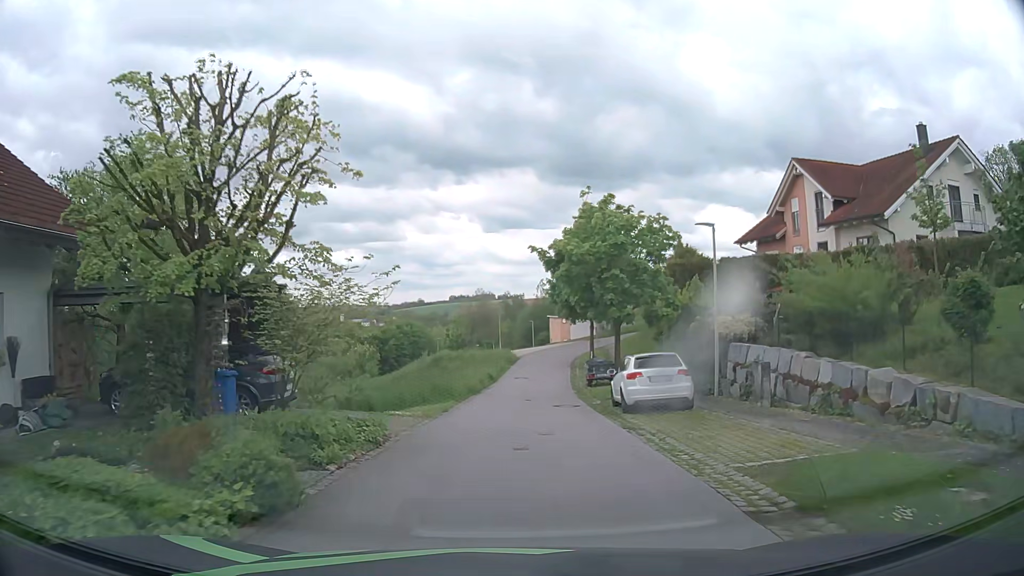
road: residential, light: Day
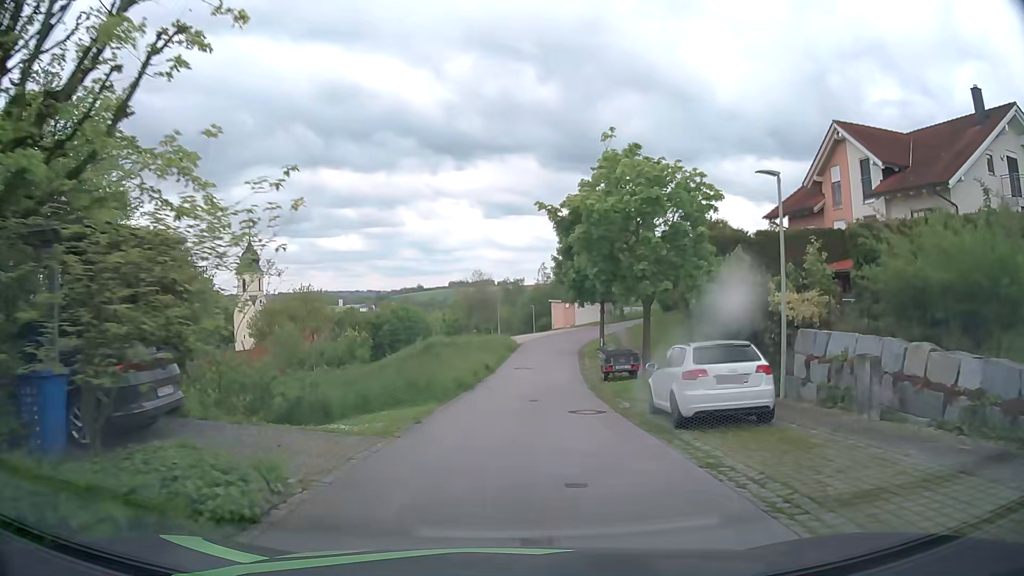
(0.0, +5.2) m; 0°
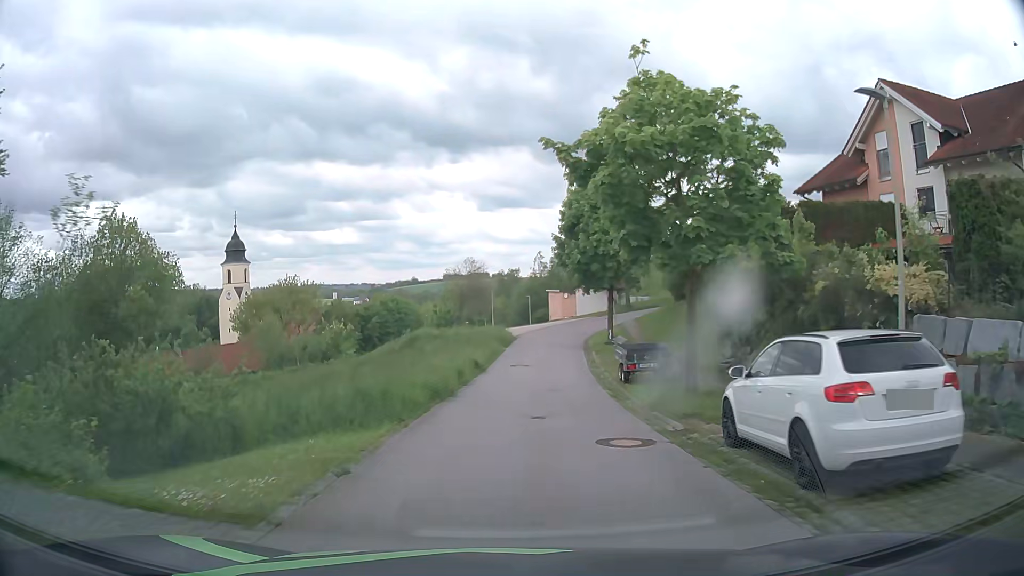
(0.0, +5.3) m; +1°
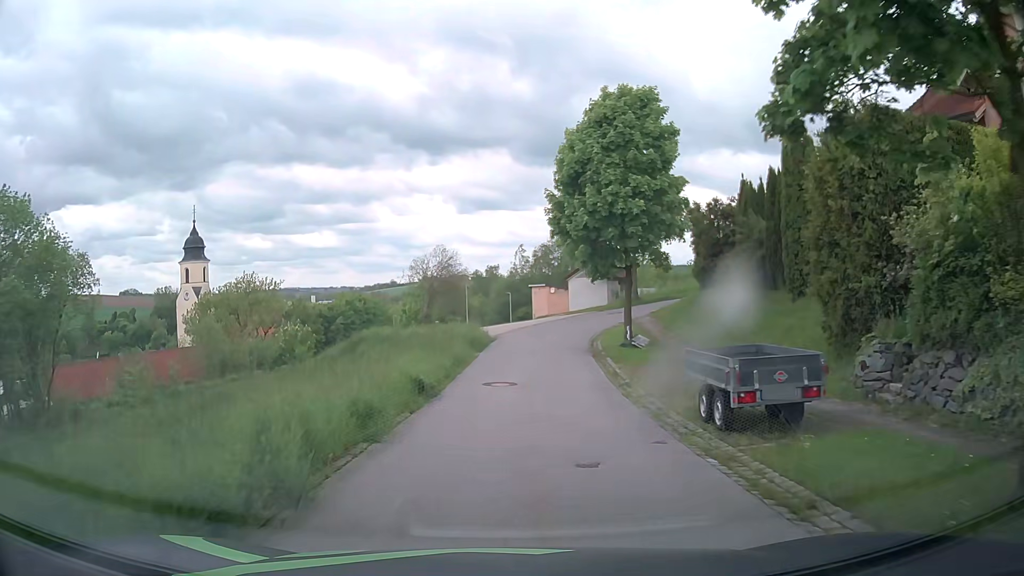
(0.0, +10.5) m; +1°
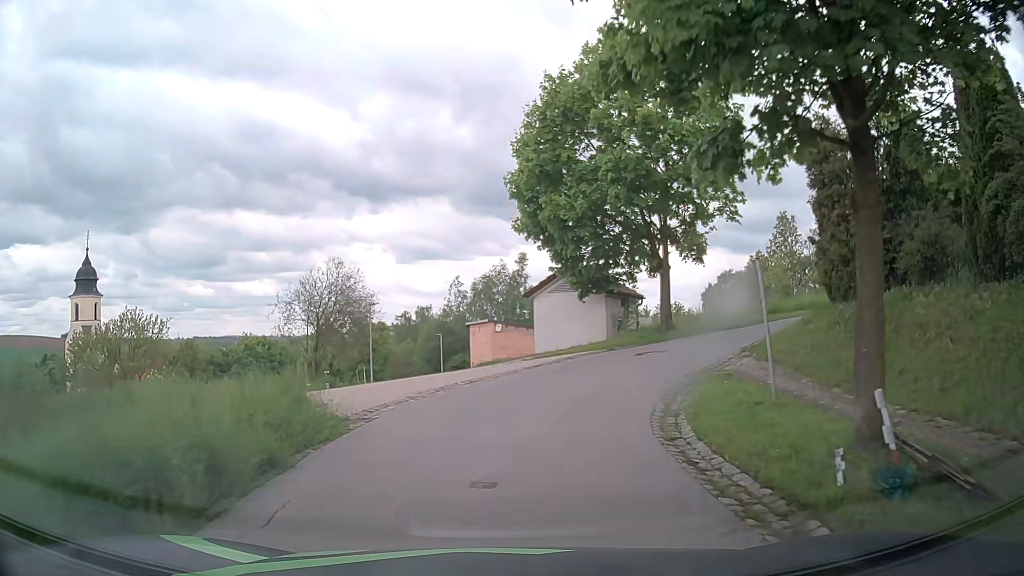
(+0.8, +19.7) m; +6°
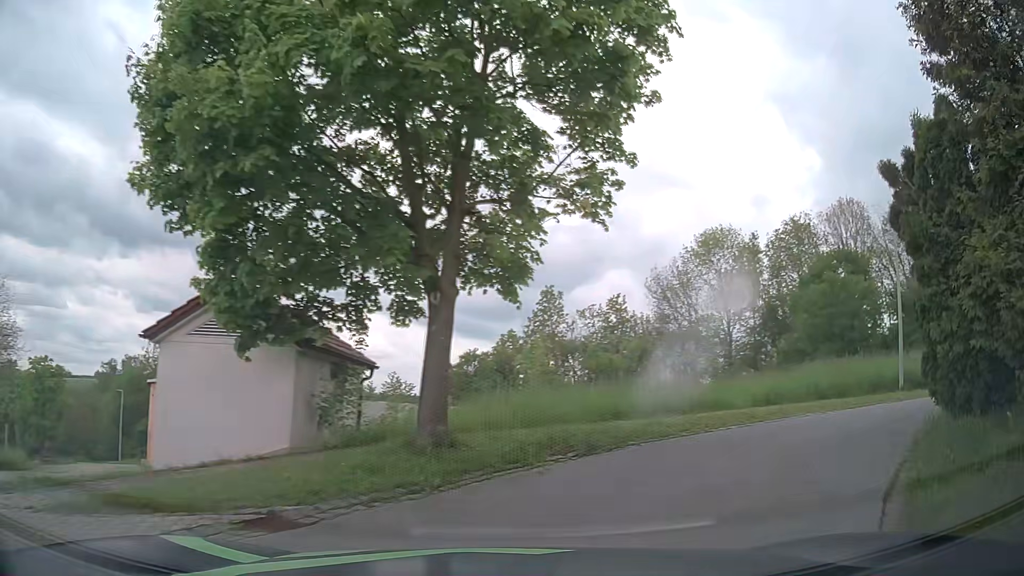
(+1.4, +12.7) m; +19°
